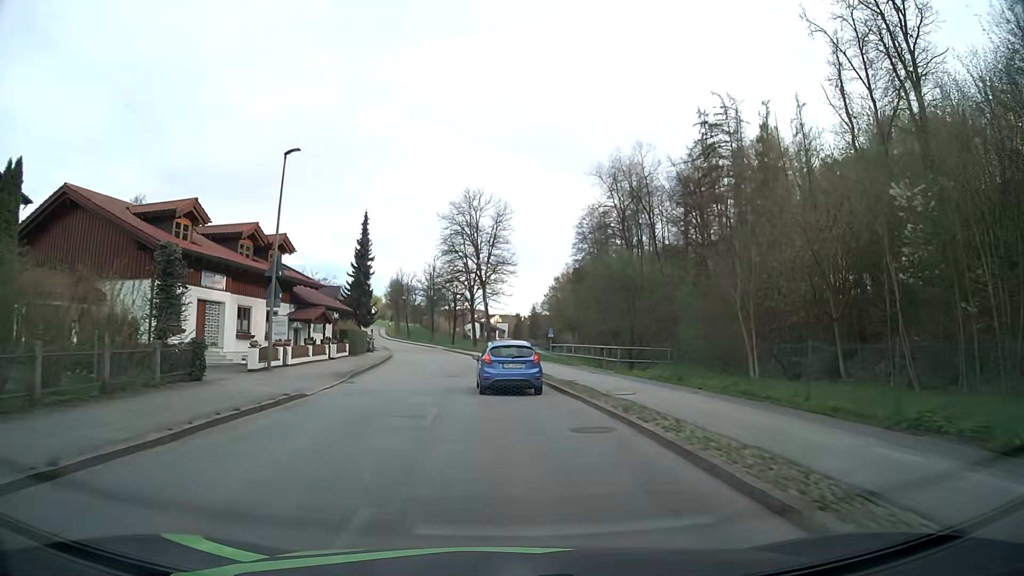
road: unclassified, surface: asphalt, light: Day
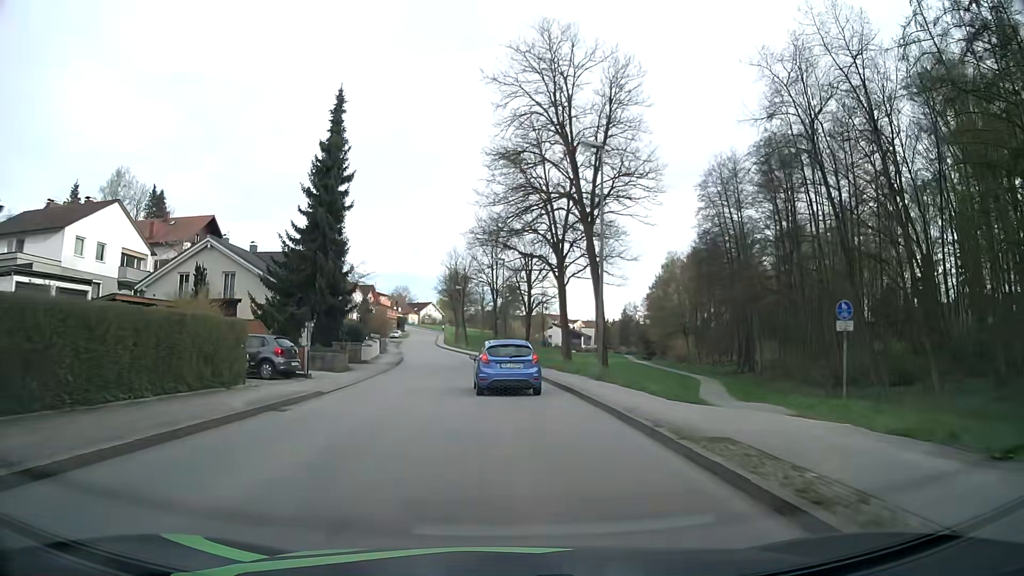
(-2.1, +37.4) m; -6°
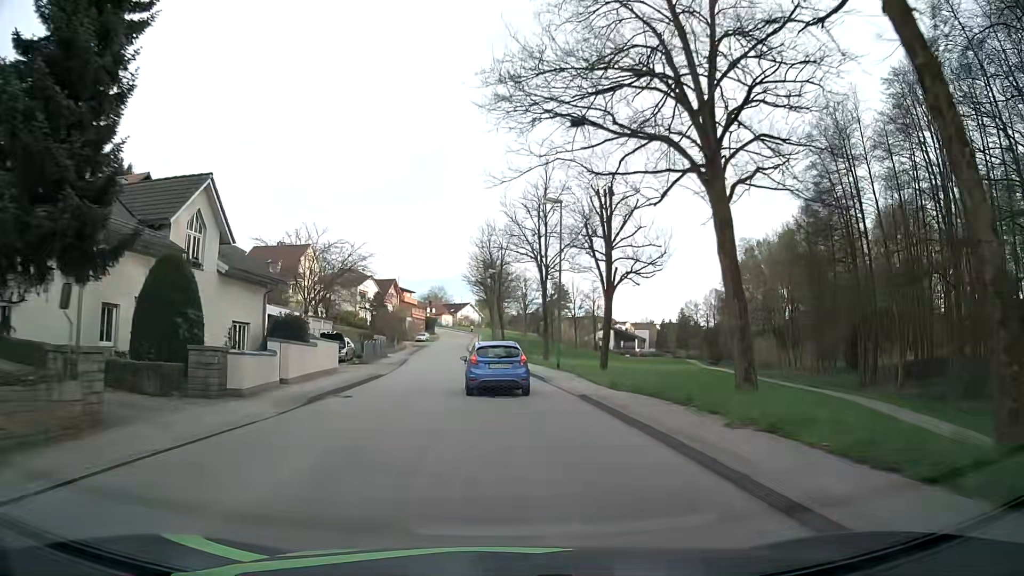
(-0.8, +23.2) m; -4°
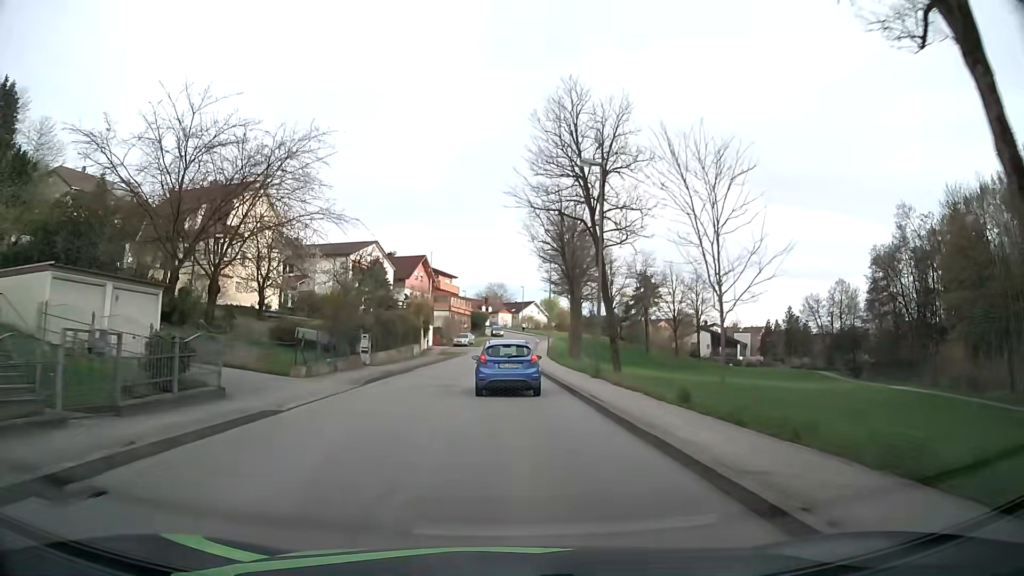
(-2.0, +39.6) m; -5°
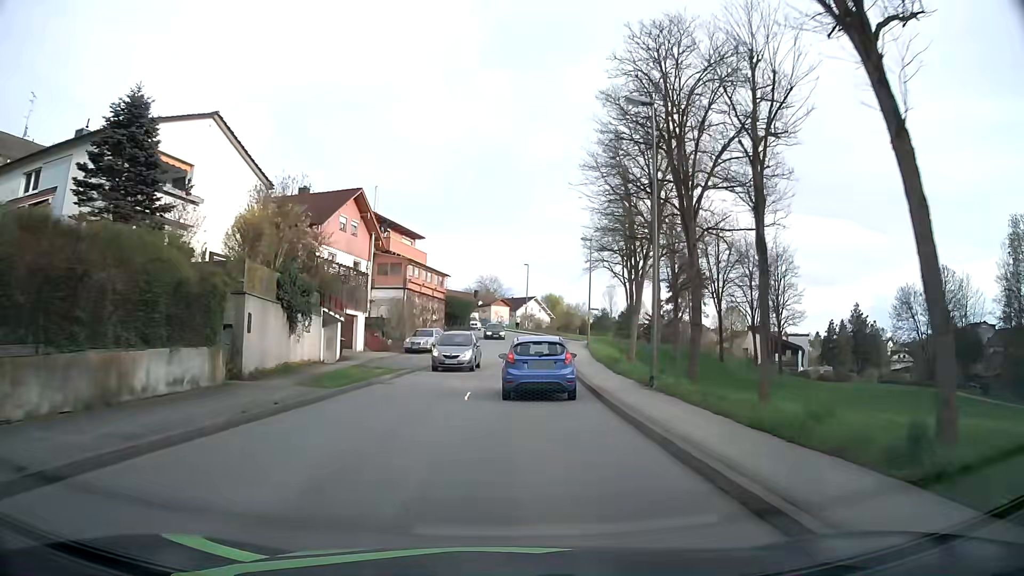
(-0.6, +38.7) m; 0°
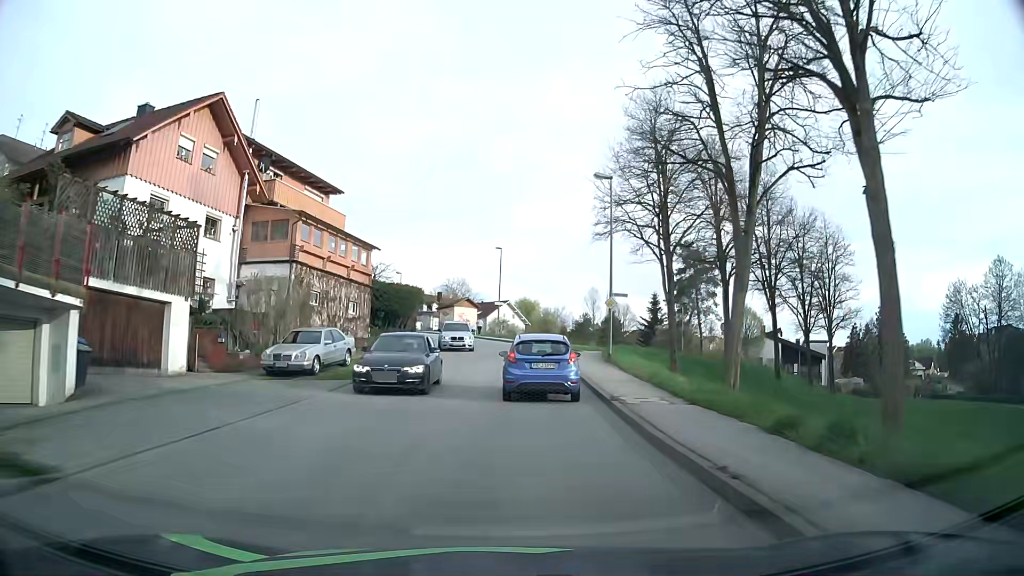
(+0.4, +21.2) m; +2°
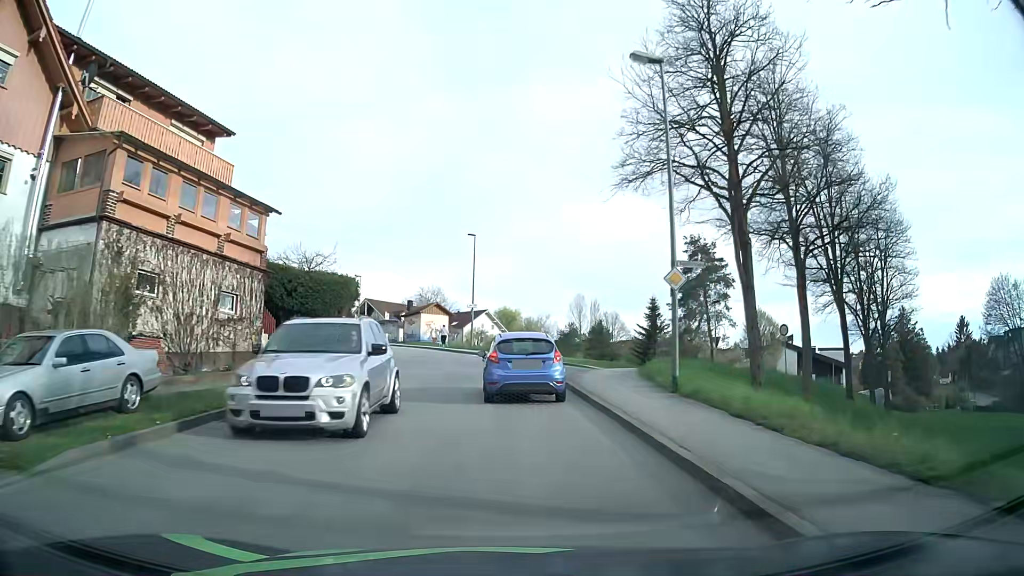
(+0.2, +13.6) m; +2°
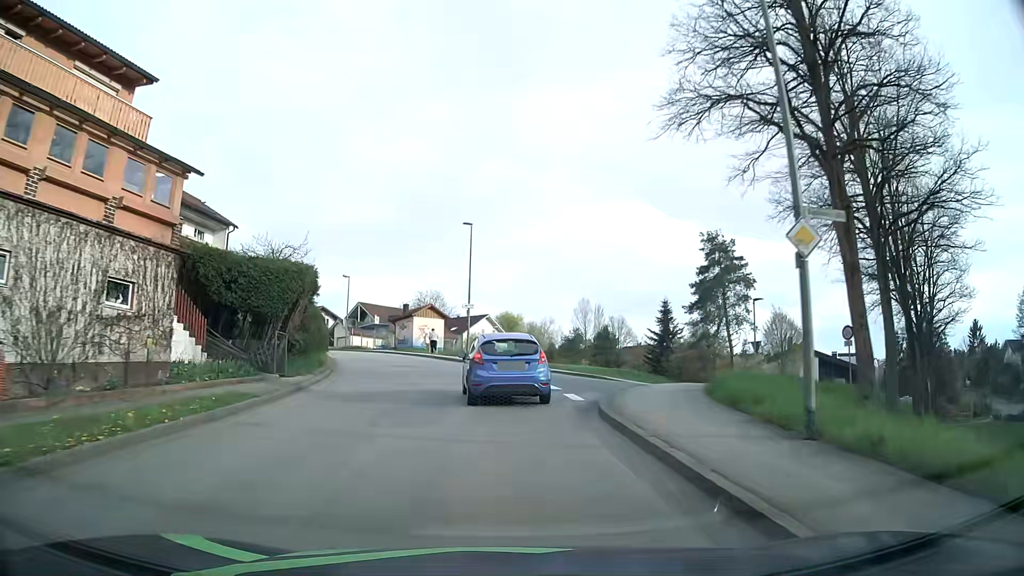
(0.0, +6.6) m; 0°
(0, +10) (-1, +20) (-3, +30) (-6, +39) (-9, +49) (-13, +58) (-18, +67) (-24, +75) (-31, +82) (-38, +89) m
